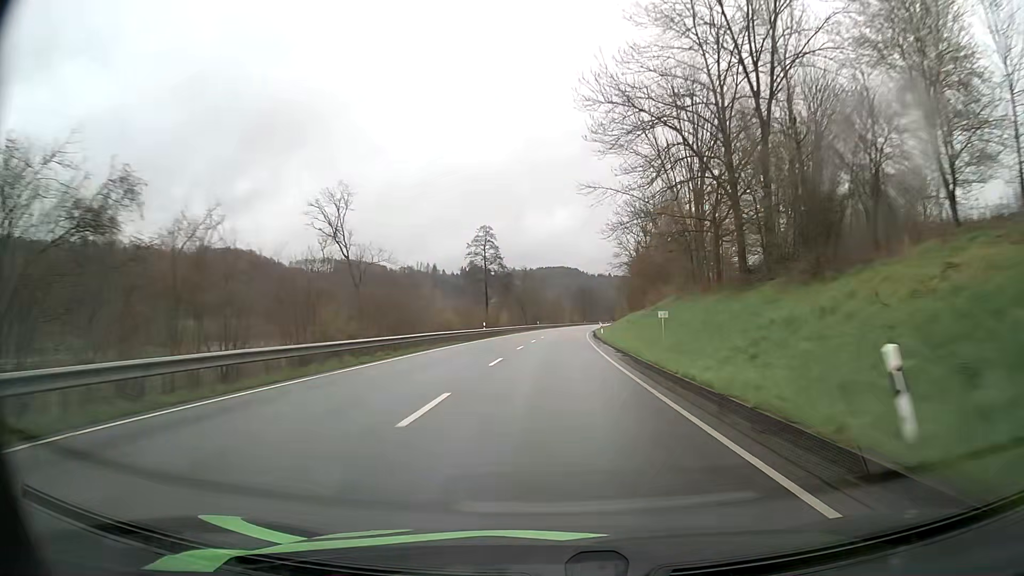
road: primary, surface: asphalt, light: Day
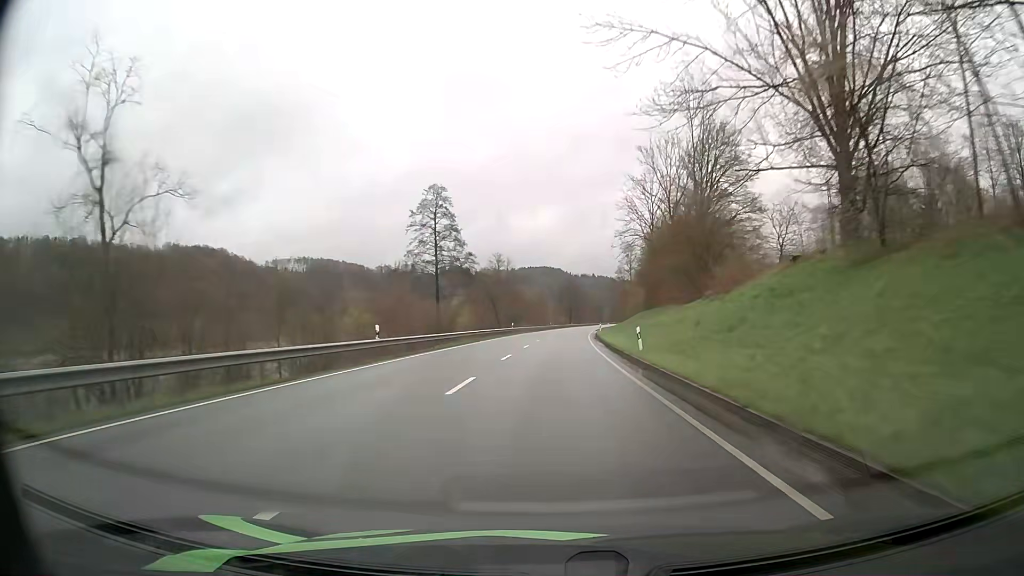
(+0.4, +32.2) m; +2°
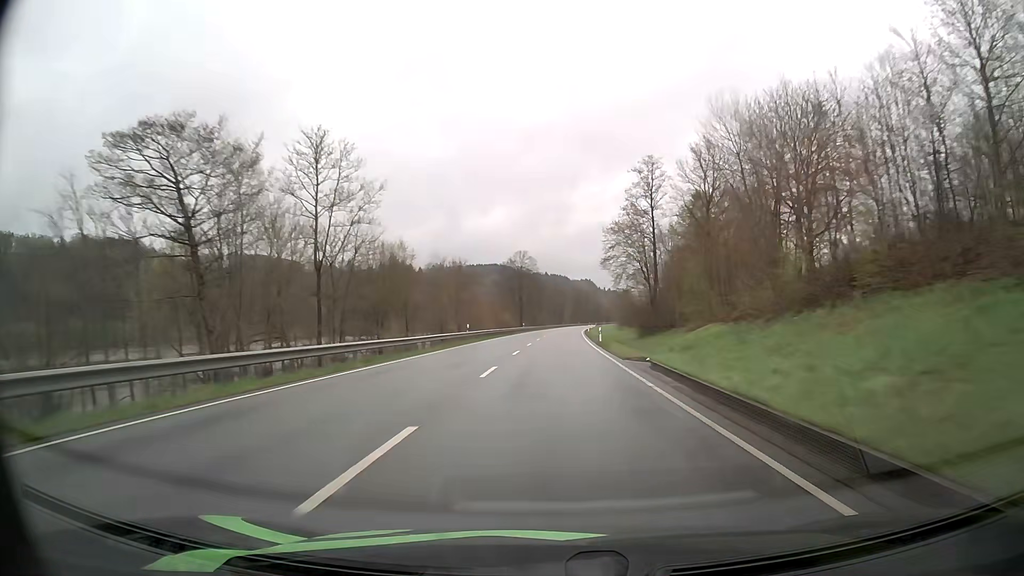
(+2.3, +80.6) m; +4°
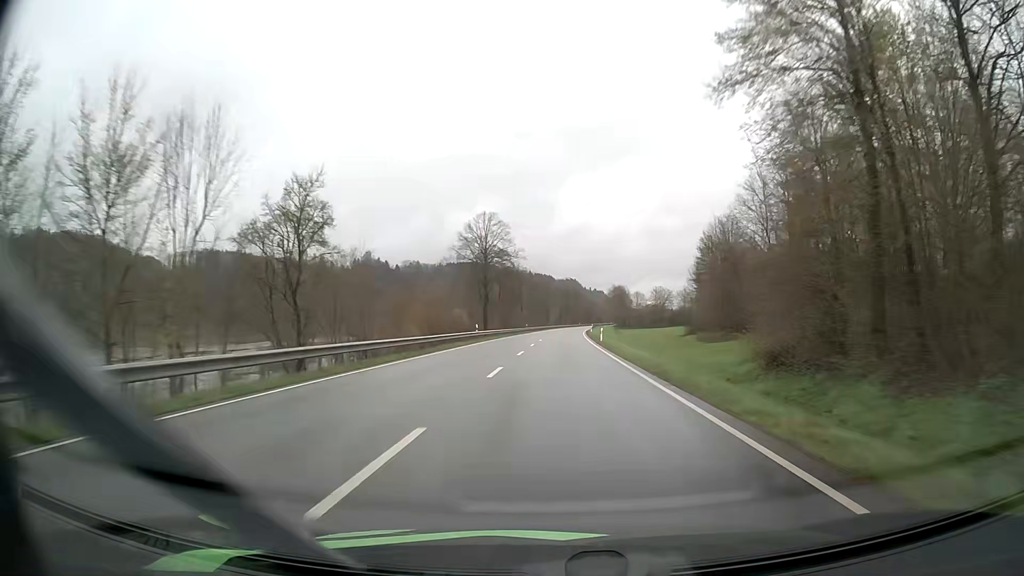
(+0.7, +48.4) m; +1°
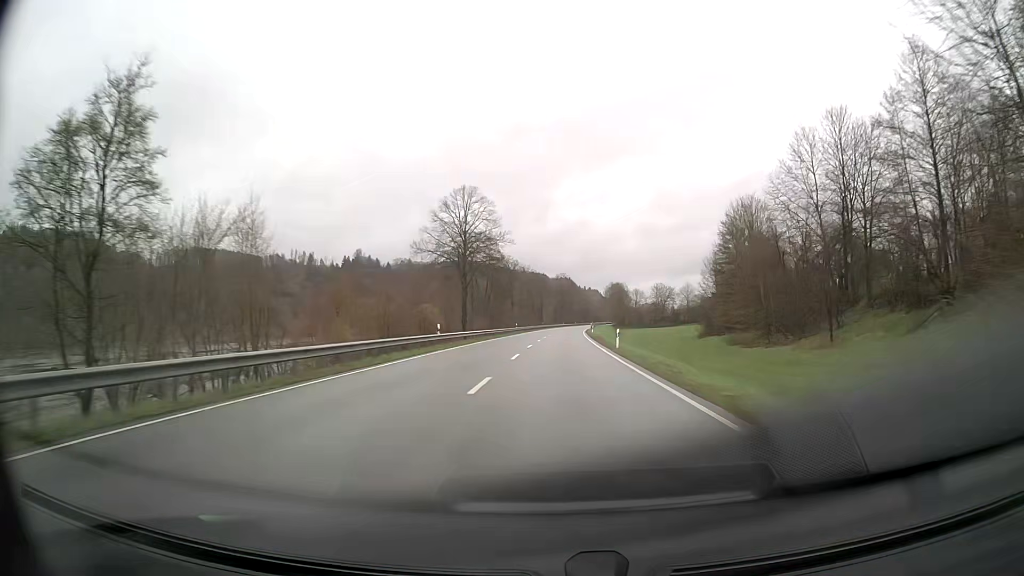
(0.0, +16.1) m; 0°
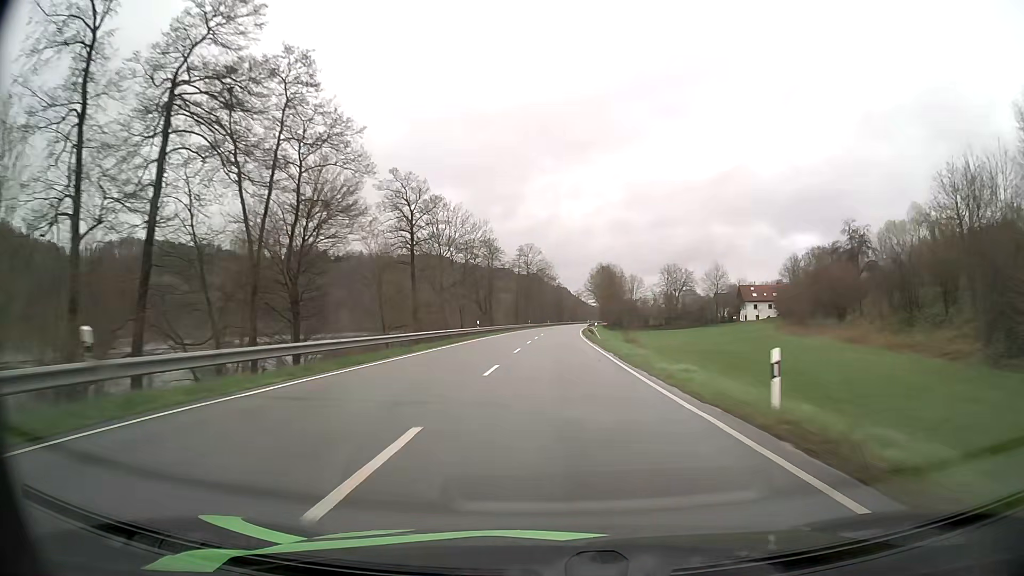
(+2.4, +80.8) m; +3°
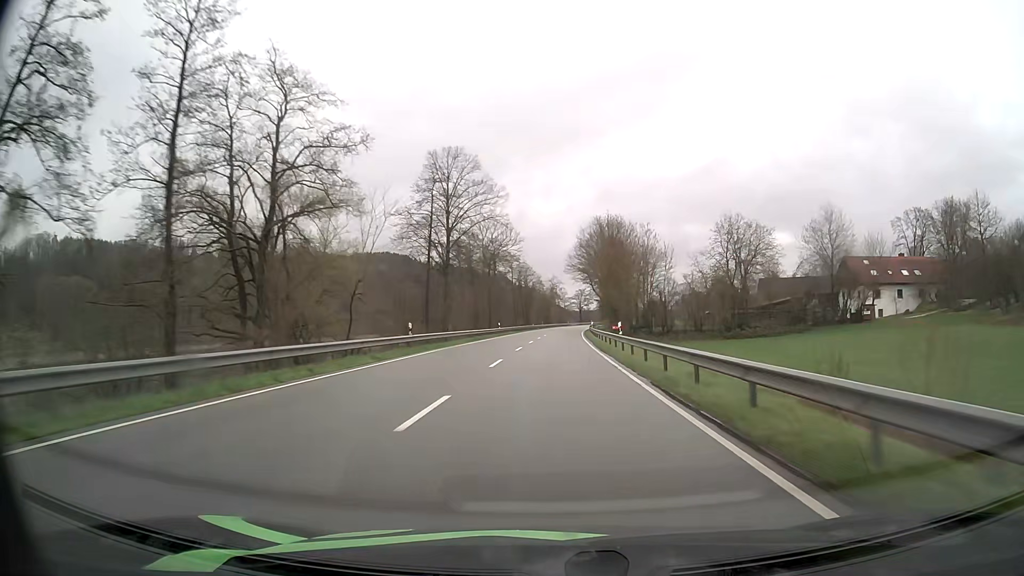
(+1.6, +80.9) m; +3°
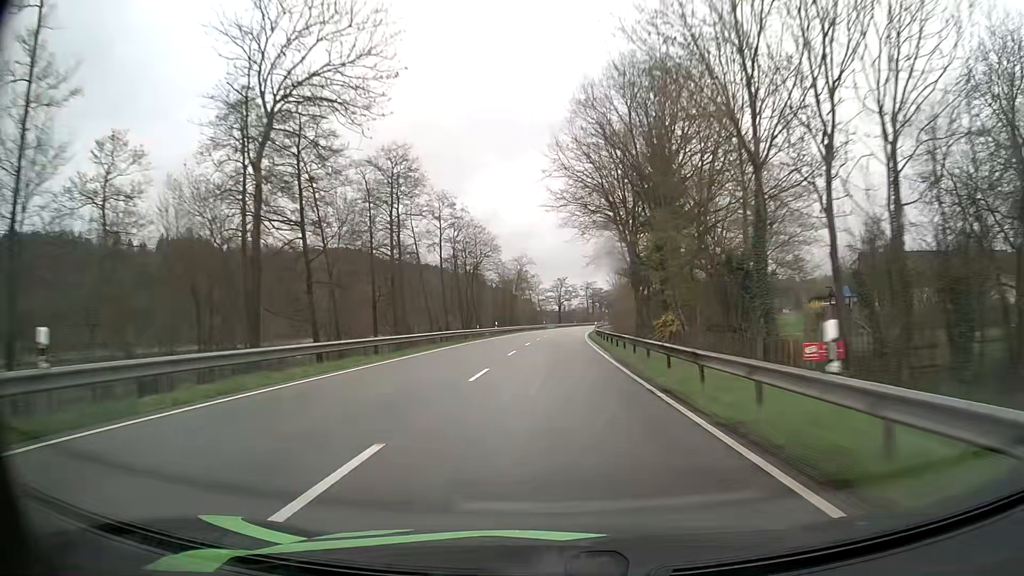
(+1.2, +64.7) m; +2°
(0, +10) (0, +20) (0, +30) (0, +40) (+1, +50) (+1, +60) (+2, +70) (+2, +80) (+3, +90) (+4, +100) m
